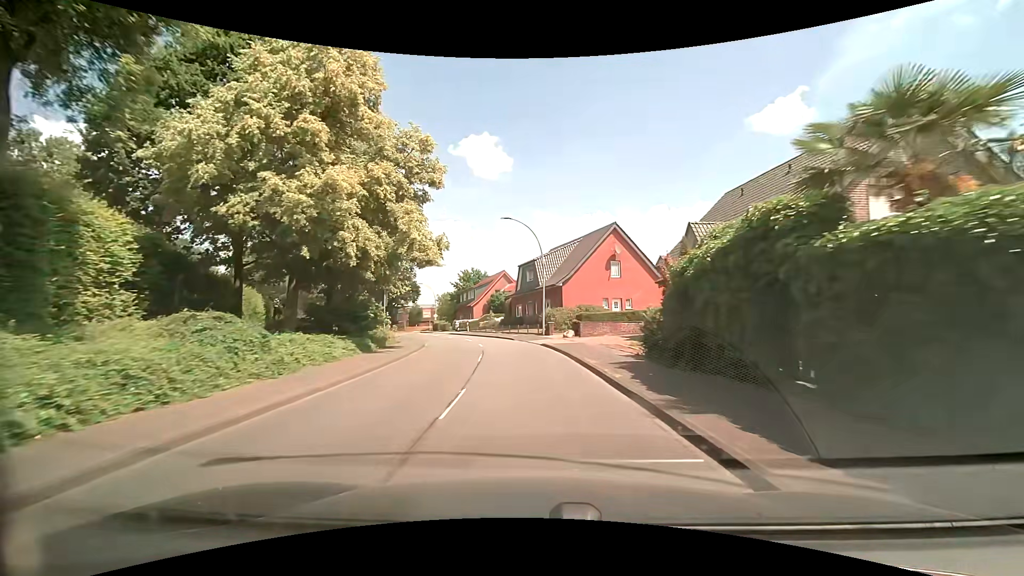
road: secondary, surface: asphalt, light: Day
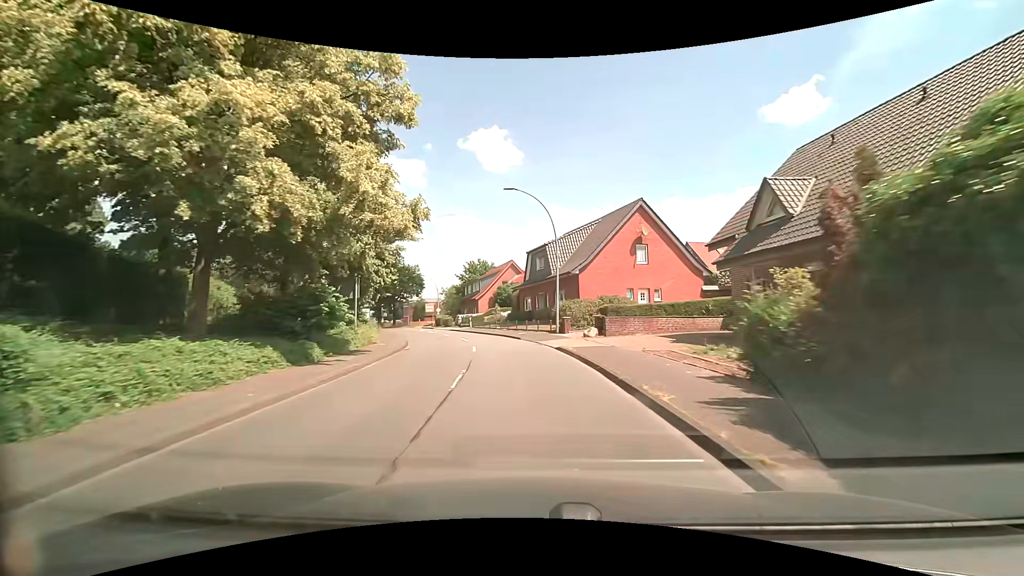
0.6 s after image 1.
(-0.1, +6.9) m; -1°
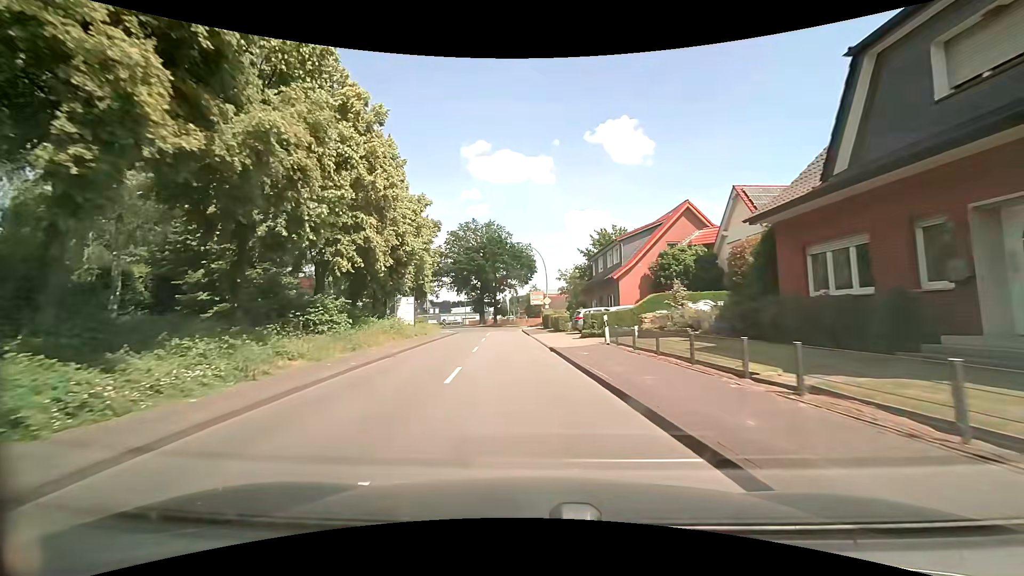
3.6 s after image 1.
(-4.2, +35.0) m; -14°
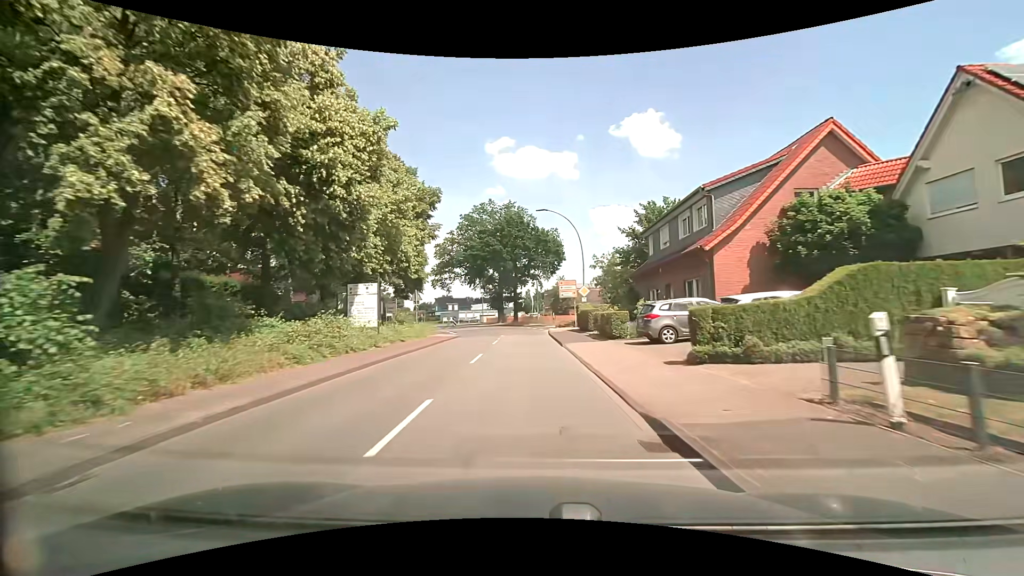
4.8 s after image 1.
(-0.6, +14.3) m; -4°
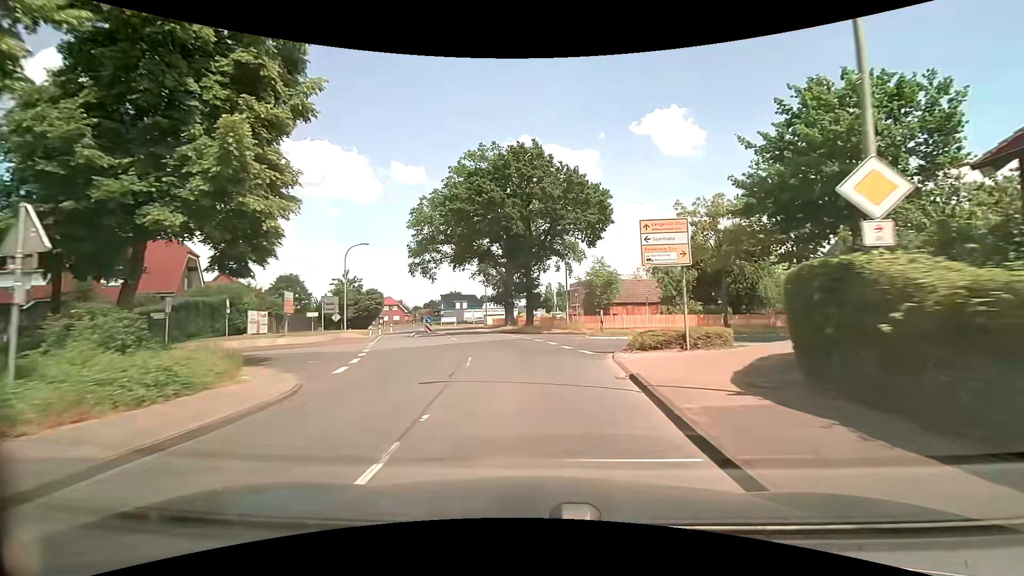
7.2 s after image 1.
(-0.3, +28.3) m; -2°
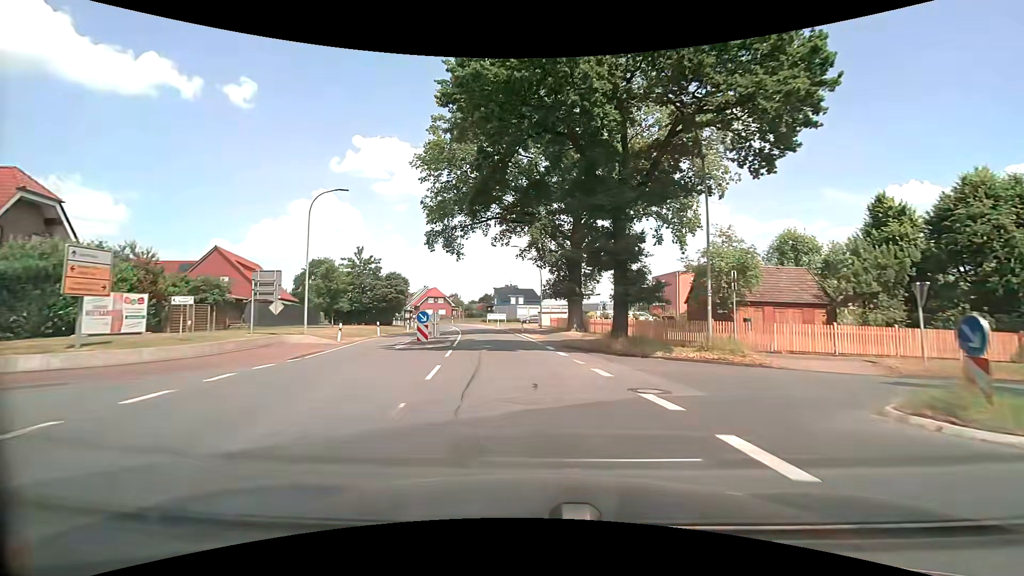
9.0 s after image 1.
(-1.3, +21.1) m; -8°
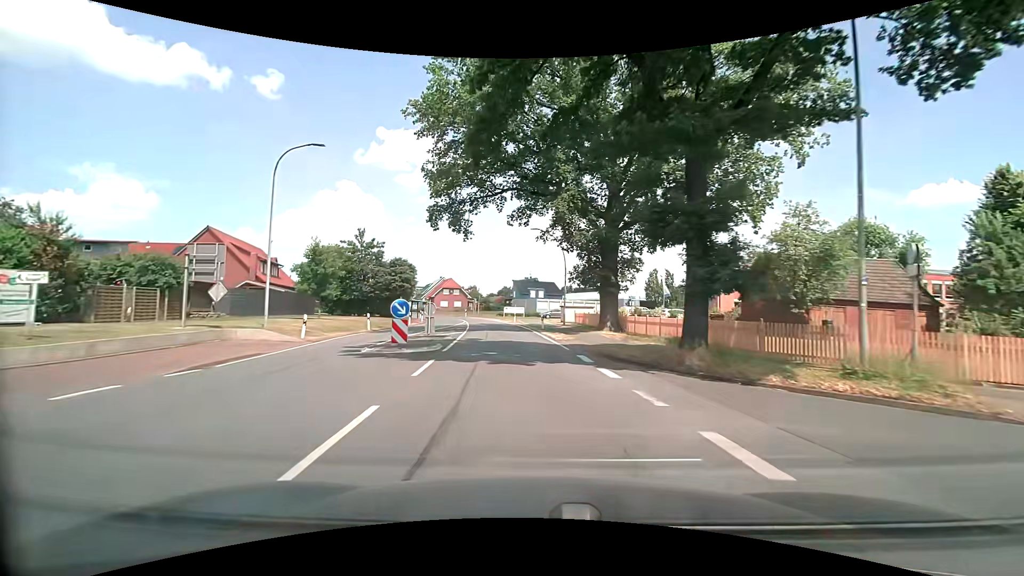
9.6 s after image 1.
(-0.1, +7.1) m; -2°
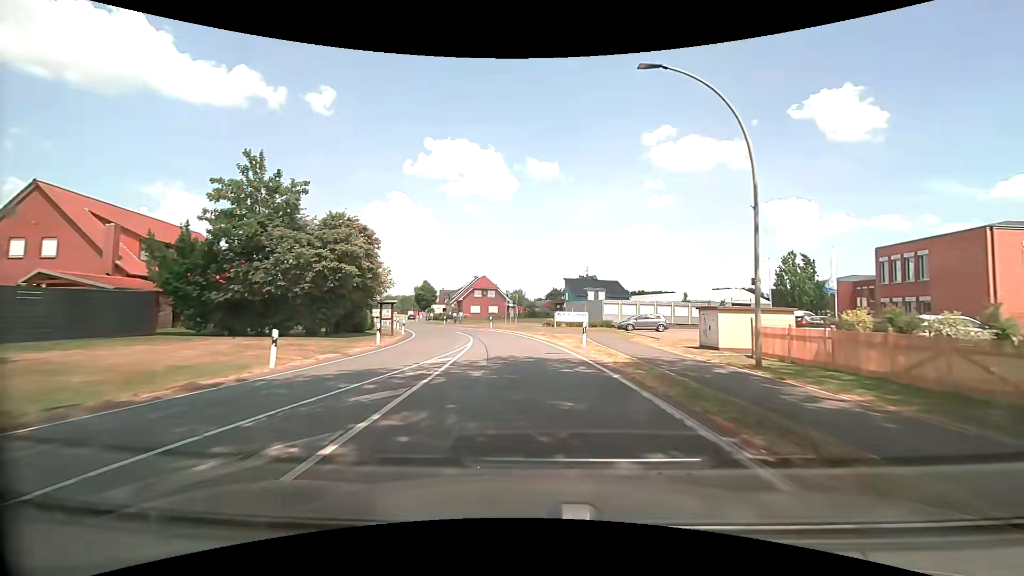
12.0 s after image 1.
(-1.7, +29.3) m; -5°
(0, +10) (-1, +20) (-2, +30) (-5, +40) (-8, +49) (-12, +58) (-16, +67) (-20, +77) (-23, +86) (-26, +95) m
